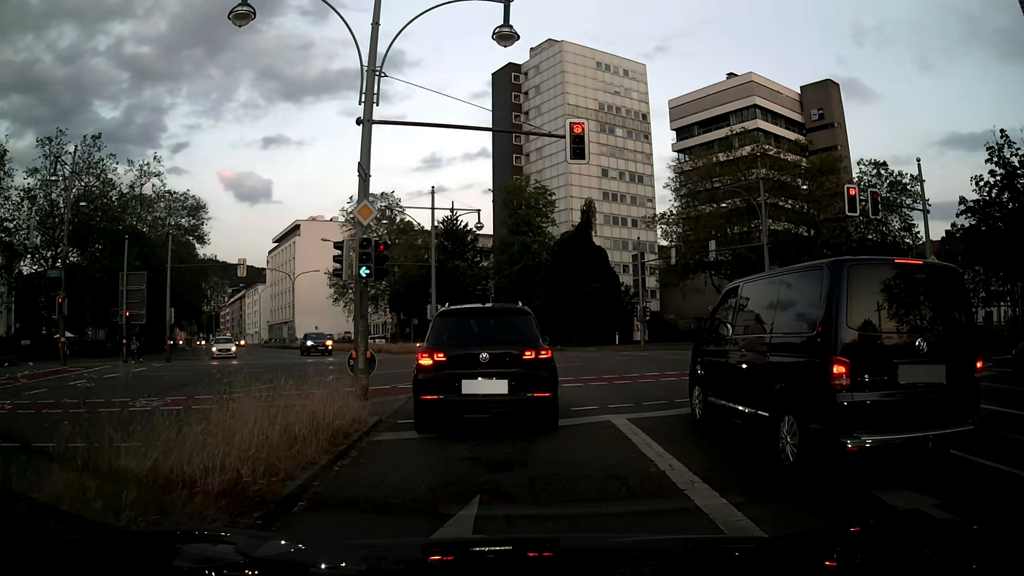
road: secondary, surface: asphalt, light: Day
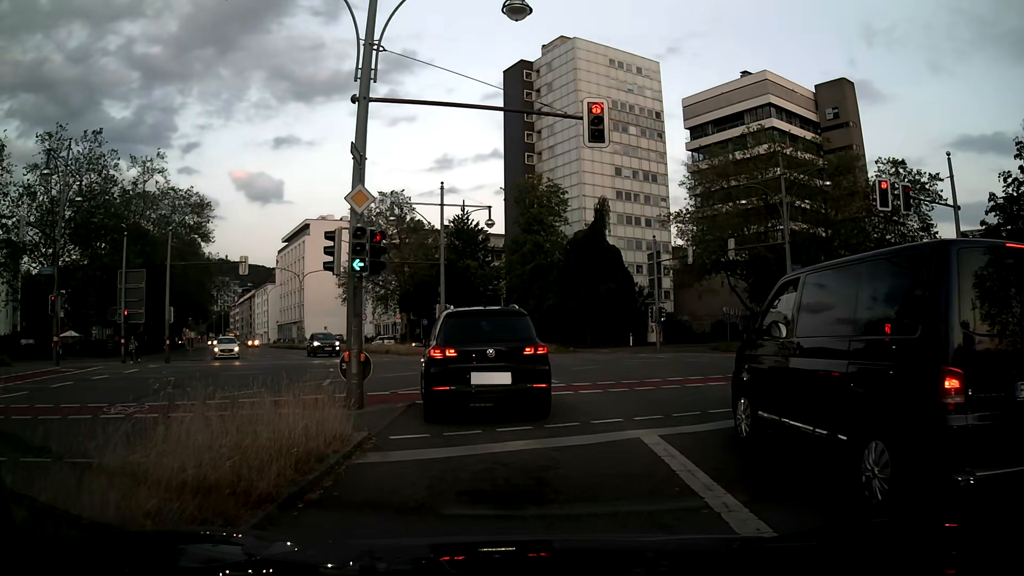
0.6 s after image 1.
(0.0, +1.6) m; -1°
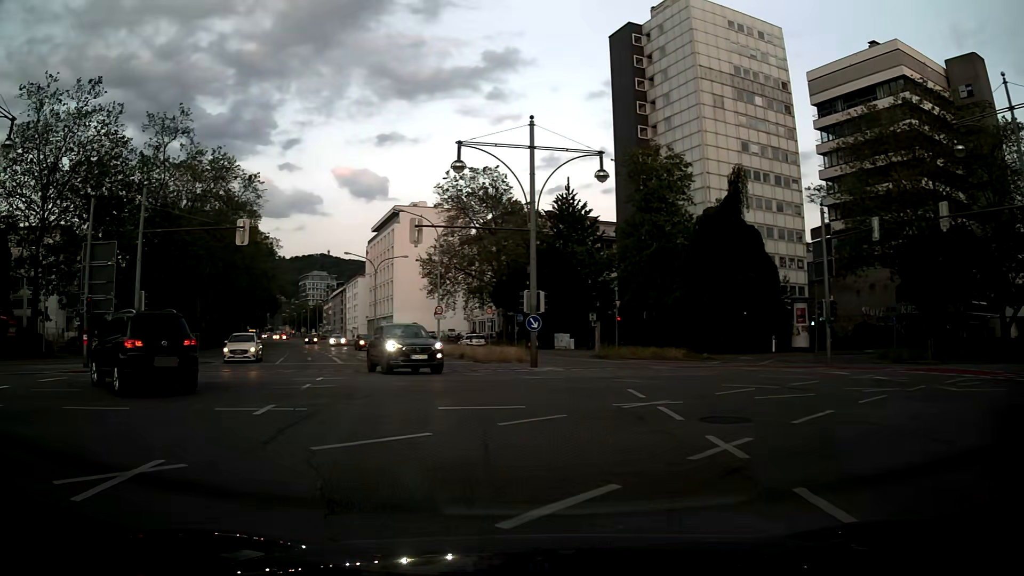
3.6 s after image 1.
(-0.8, +13.1) m; -10°
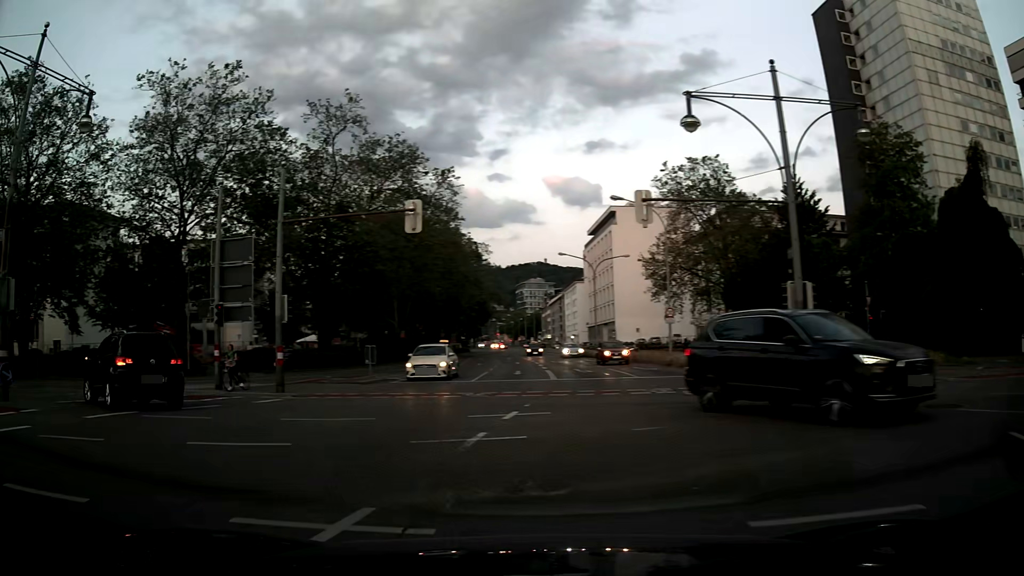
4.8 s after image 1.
(-1.0, +6.4) m; -20°
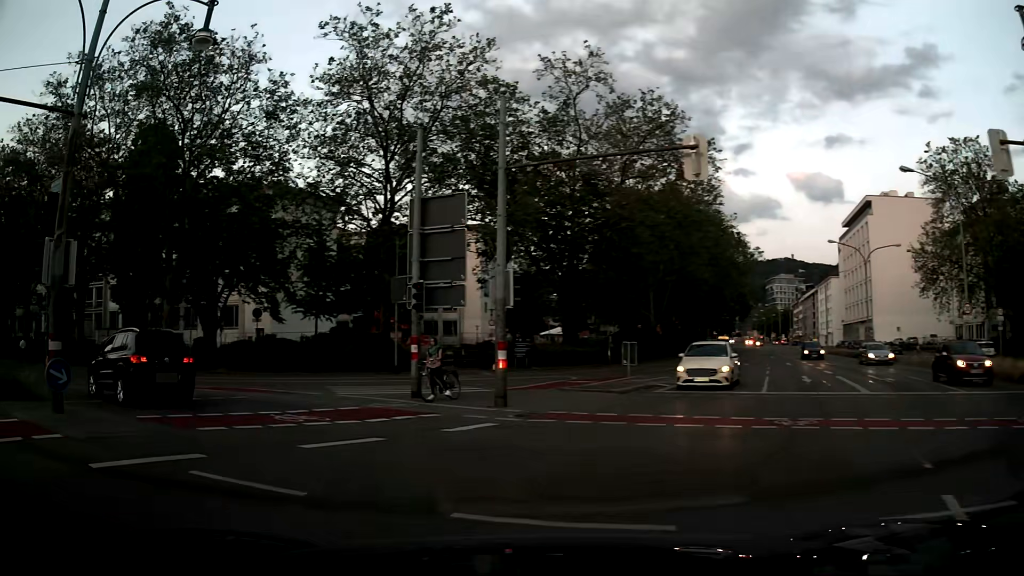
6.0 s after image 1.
(-1.2, +6.7) m; -20°
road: primary
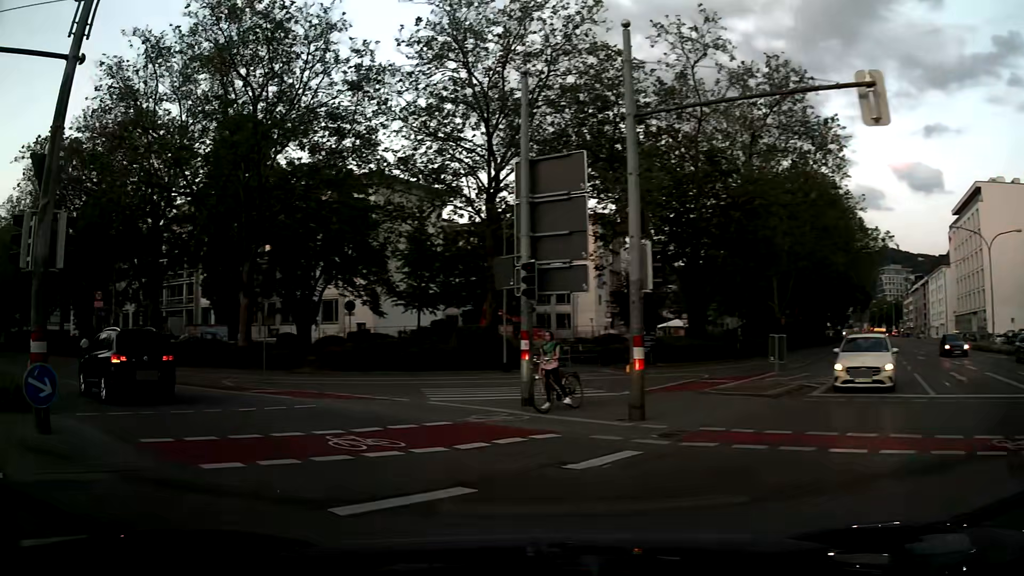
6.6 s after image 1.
(-0.3, +3.6) m; -9°
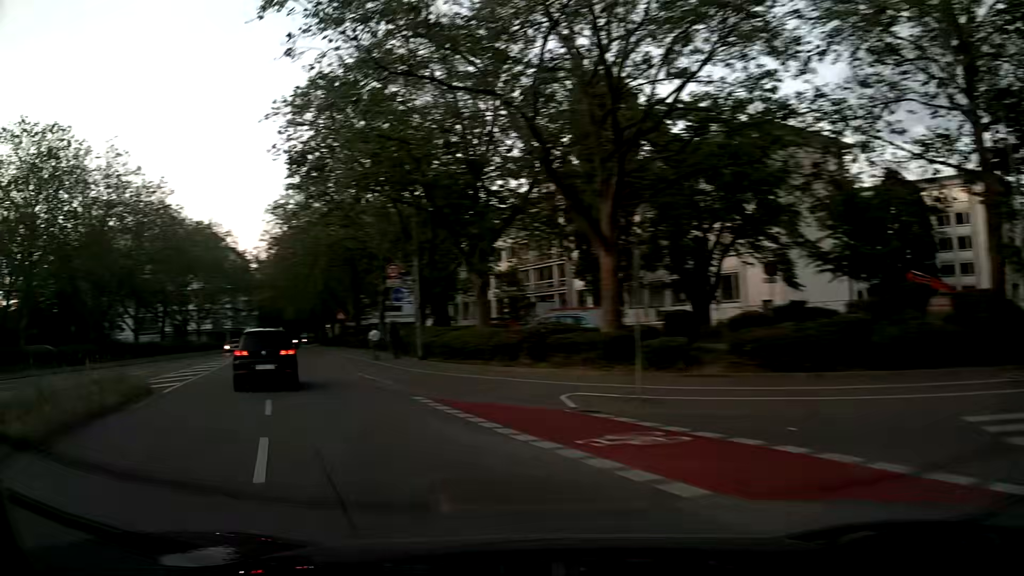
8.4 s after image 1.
(-3.2, +11.2) m; -33°
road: secondary
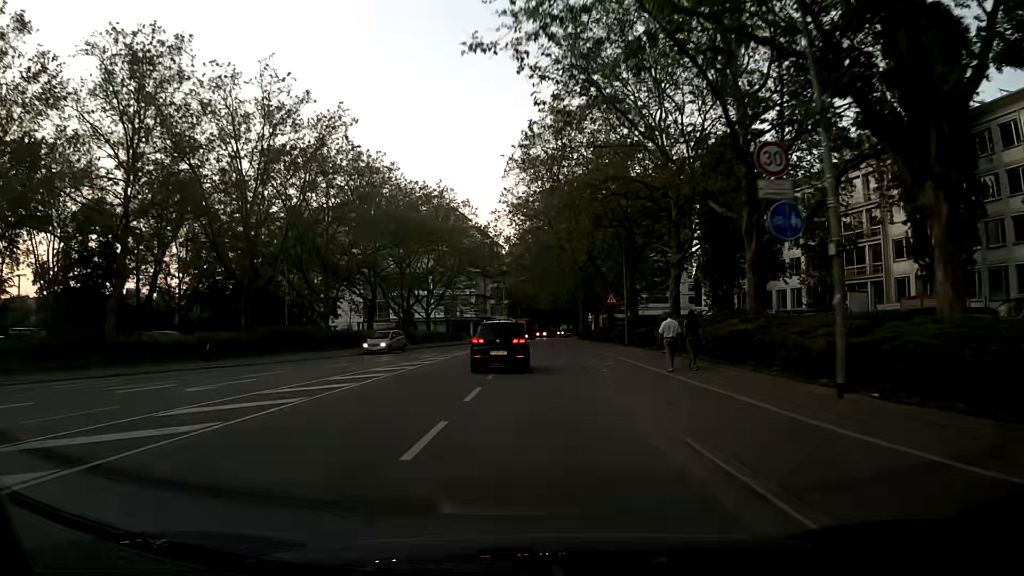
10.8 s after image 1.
(-4.9, +16.8) m; -23°
(0, +10) (0, +20) (+1, +30) (+1, +40) (+1, +50) (+2, +60) (+2, +70) (+2, +80) (+3, +90) (+3, +100) m
